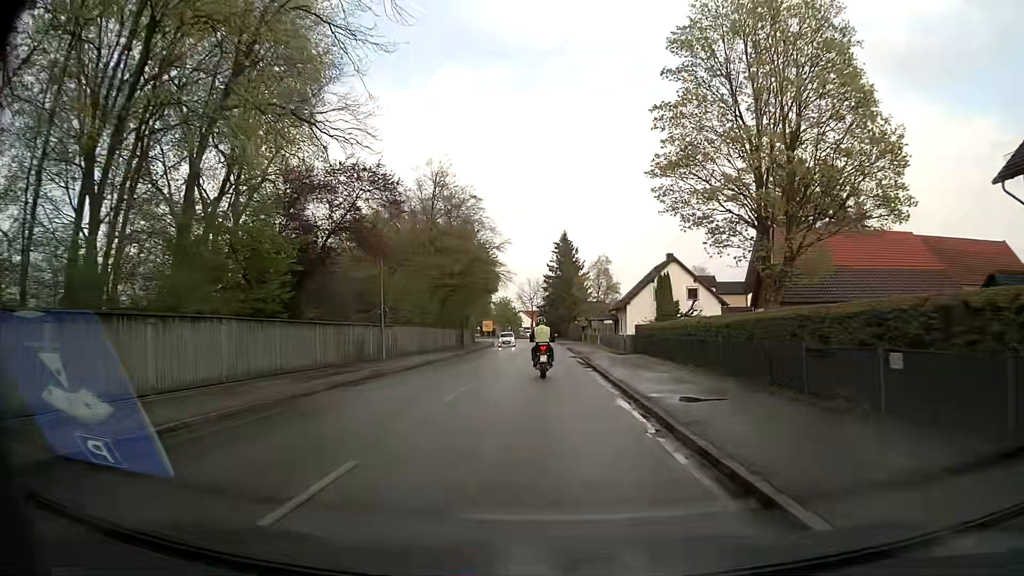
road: secondary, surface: asphalt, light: Day
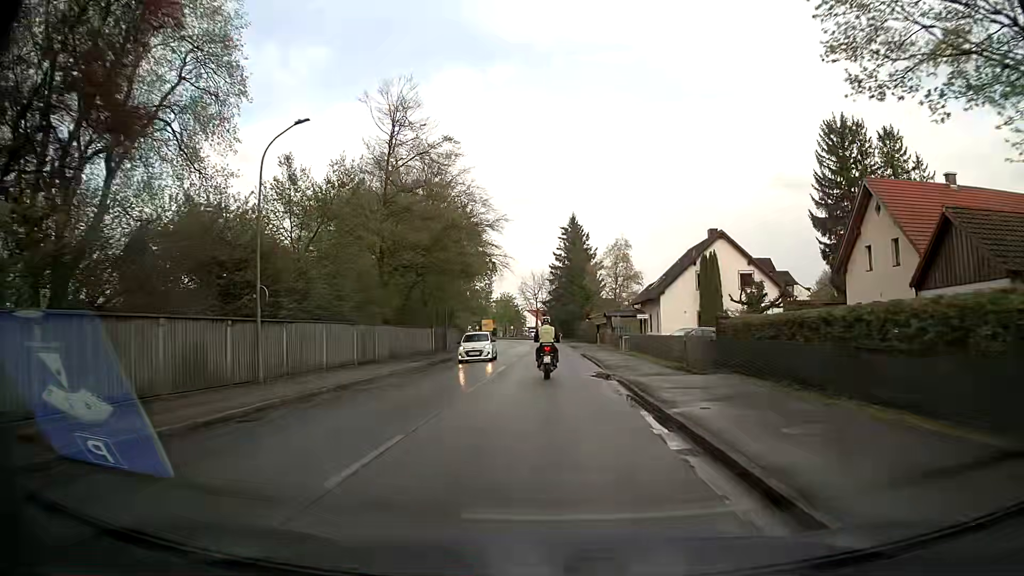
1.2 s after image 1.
(-0.1, +16.2) m; -1°
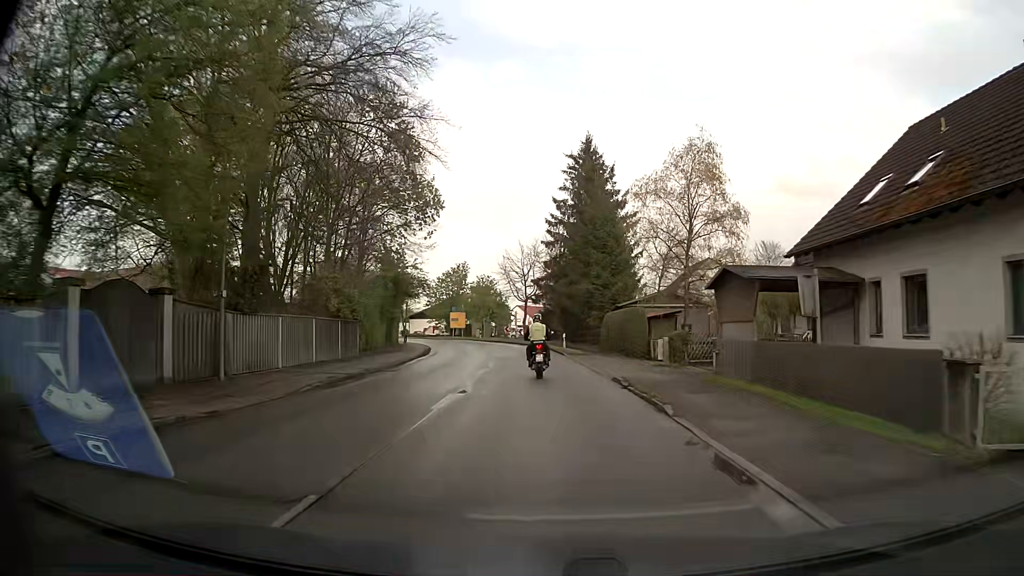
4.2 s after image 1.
(+0.1, +39.6) m; +1°
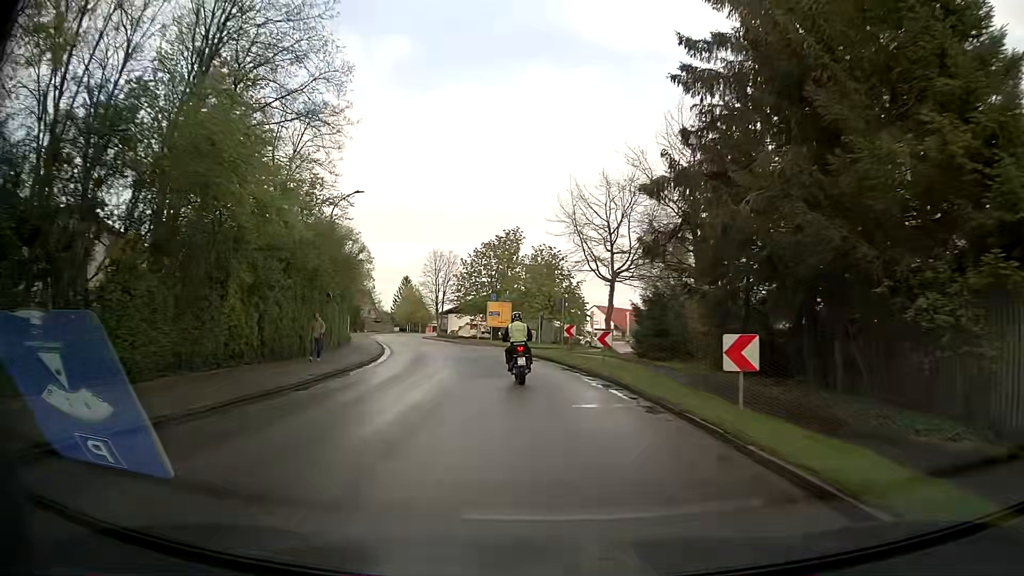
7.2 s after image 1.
(-1.5, +38.5) m; -6°
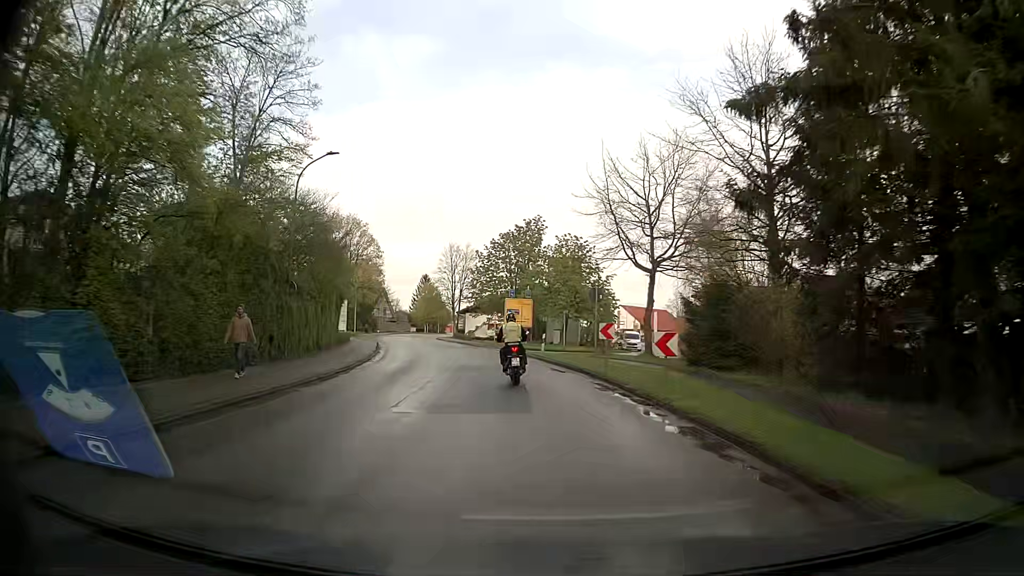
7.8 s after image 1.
(-0.1, +7.5) m; -2°
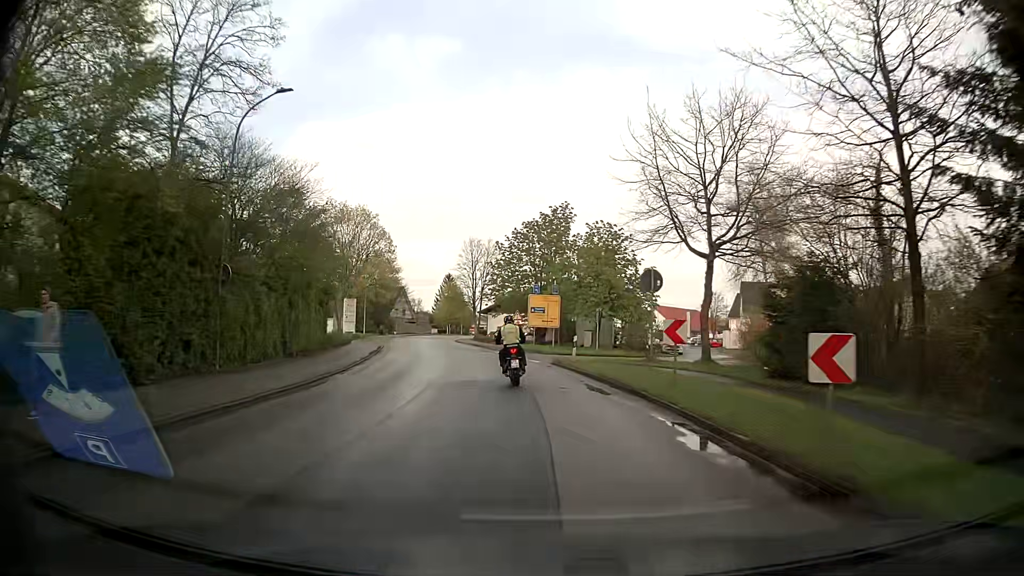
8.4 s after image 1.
(-0.2, +7.4) m; -2°
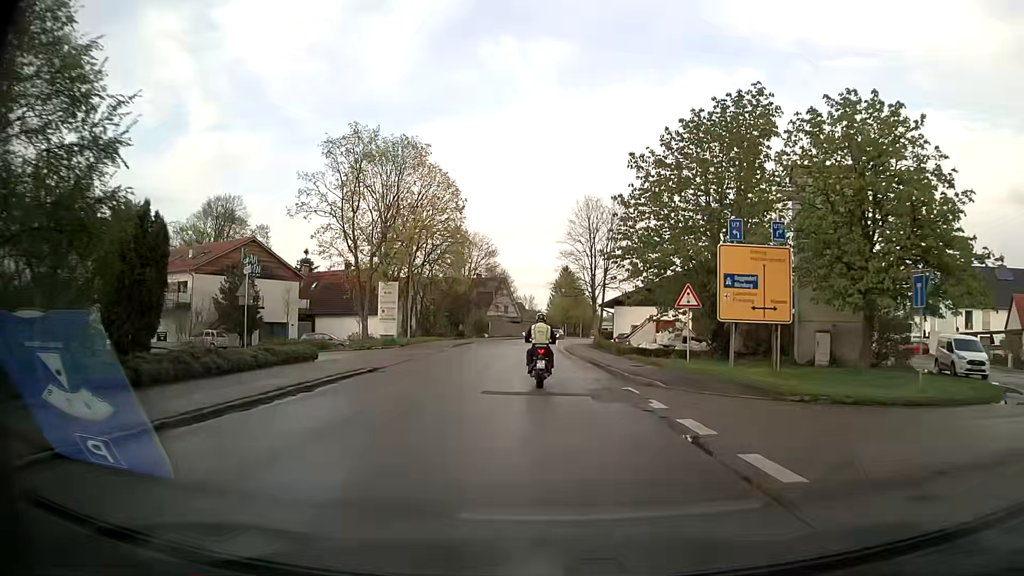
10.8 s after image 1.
(-3.0, +29.0) m; -11°
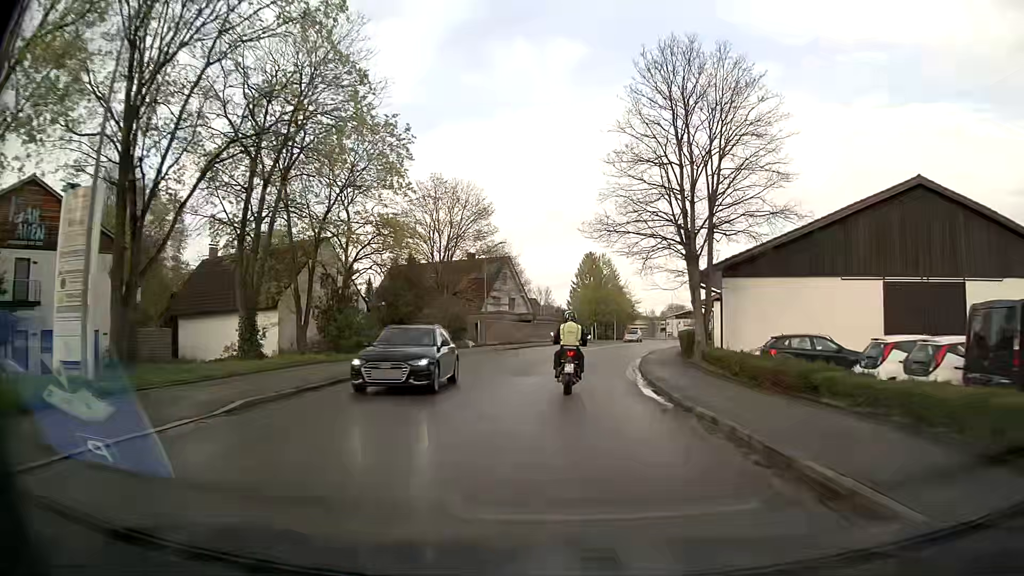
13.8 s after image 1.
(-1.0, +34.1) m; -2°
(0, +10) (0, +20) (+1, +30) (+2, +40) (+4, +50) (+6, +60) (+9, +69) (+12, +79) (+16, +88) (+20, +97) m
